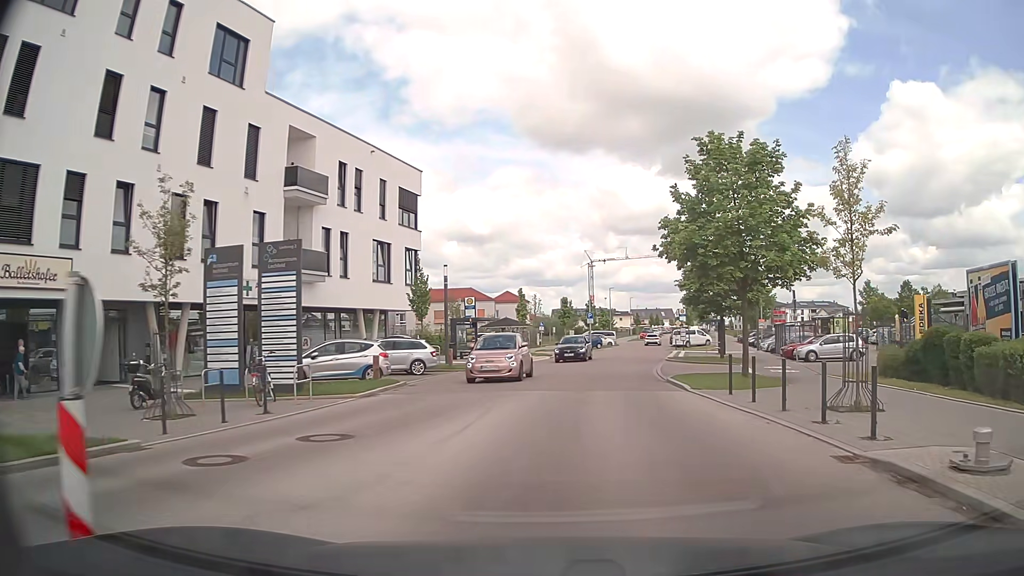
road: tertiary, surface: asphalt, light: Day
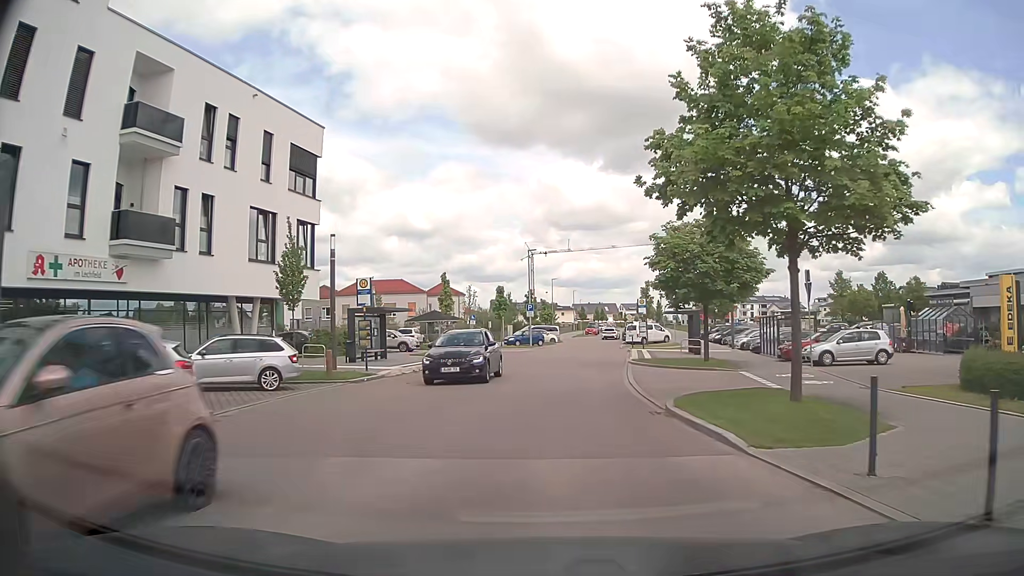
(+0.5, +9.7) m; +5°
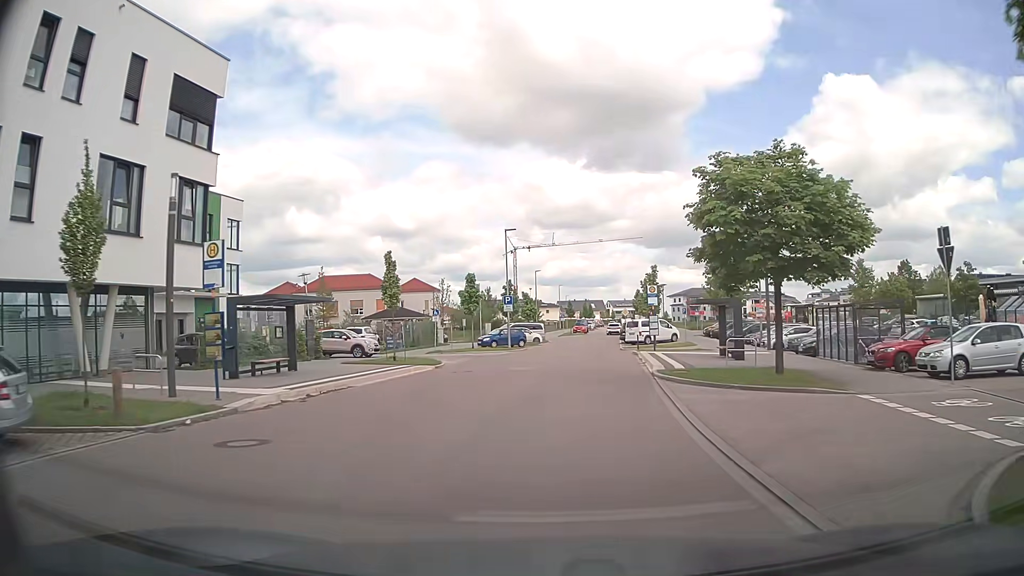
(+0.1, +10.9) m; +1°
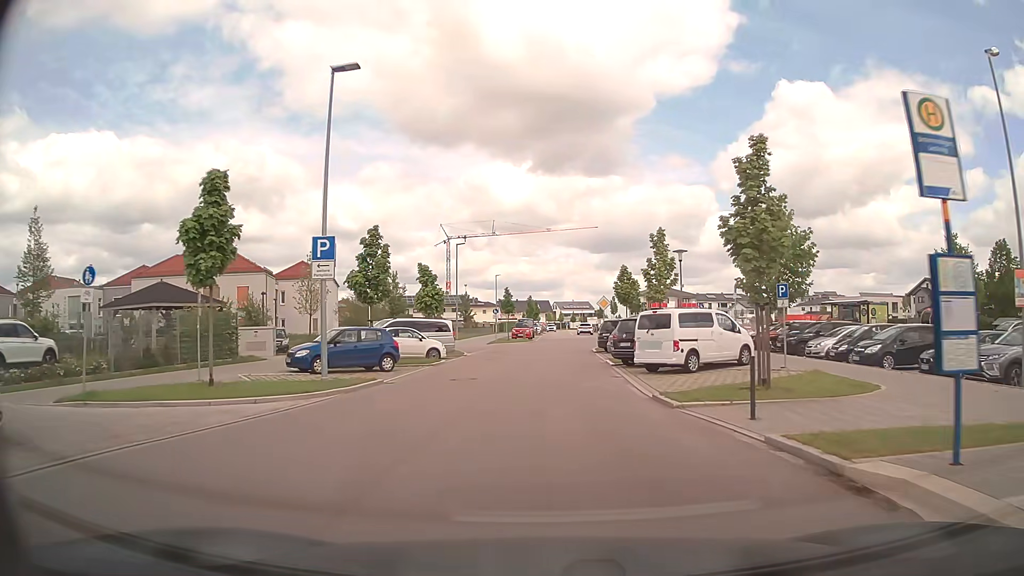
(+1.4, +30.0) m; +5°
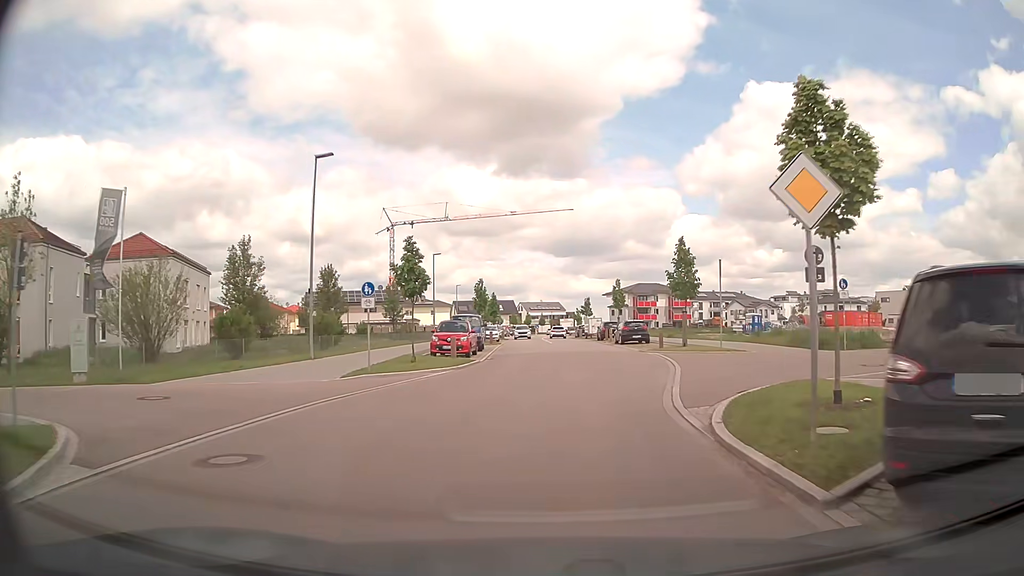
(+0.2, +31.7) m; +3°
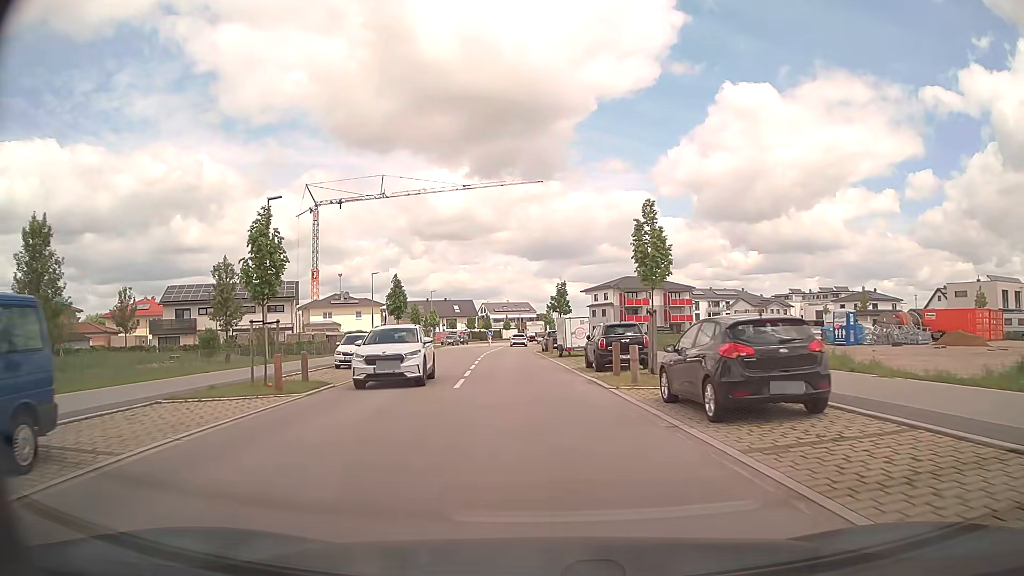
(+1.9, +32.1) m; +2°
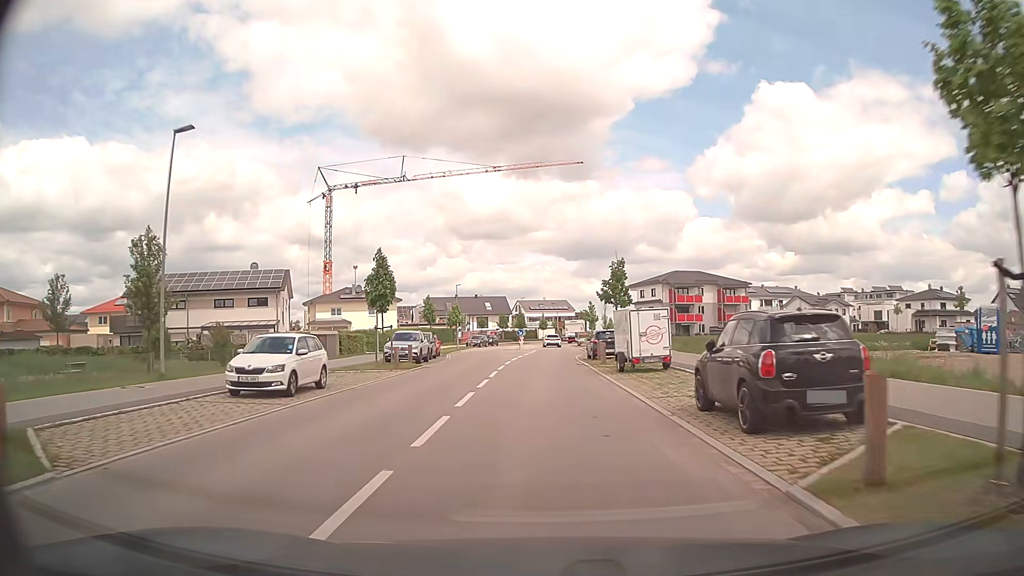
(-0.4, +13.0) m; -3°
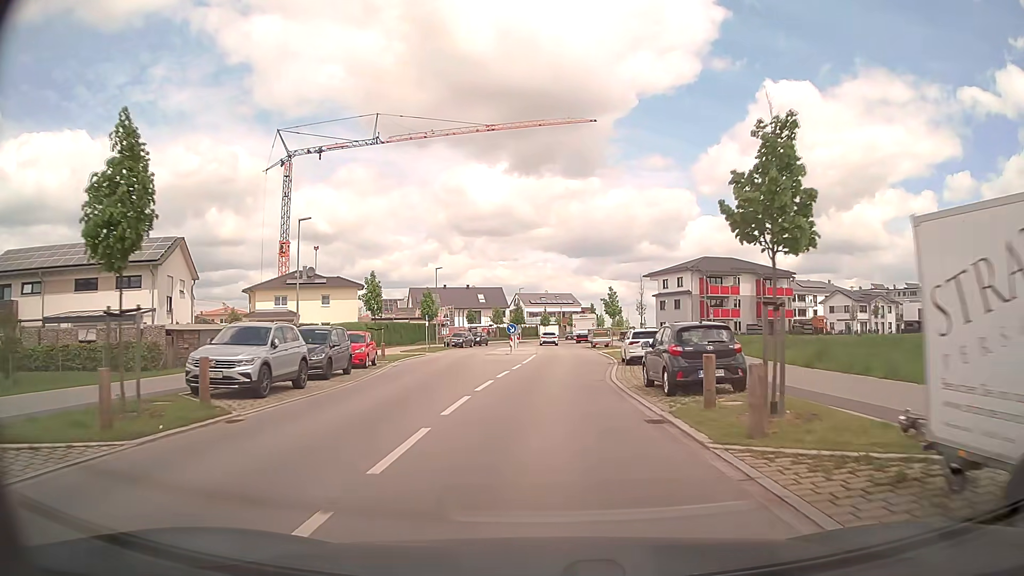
(-0.2, +19.7) m; 0°
(0, +10) (0, +20) (+1, +30) (+1, +40) (+1, +50) (+1, +60) (+1, +70) (+1, +80) (+3, +90) (+5, +100) m
